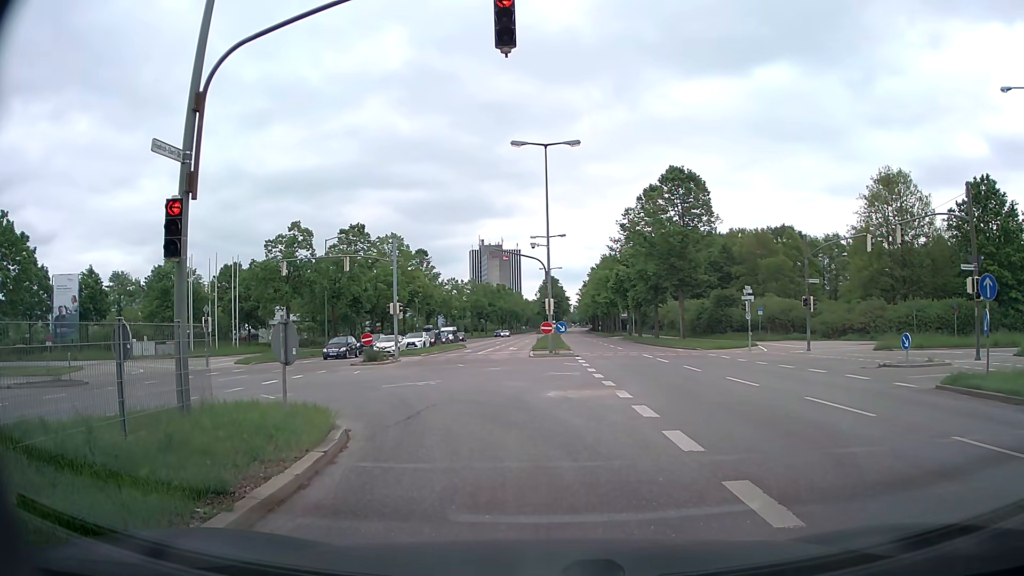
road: primary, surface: asphalt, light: Day
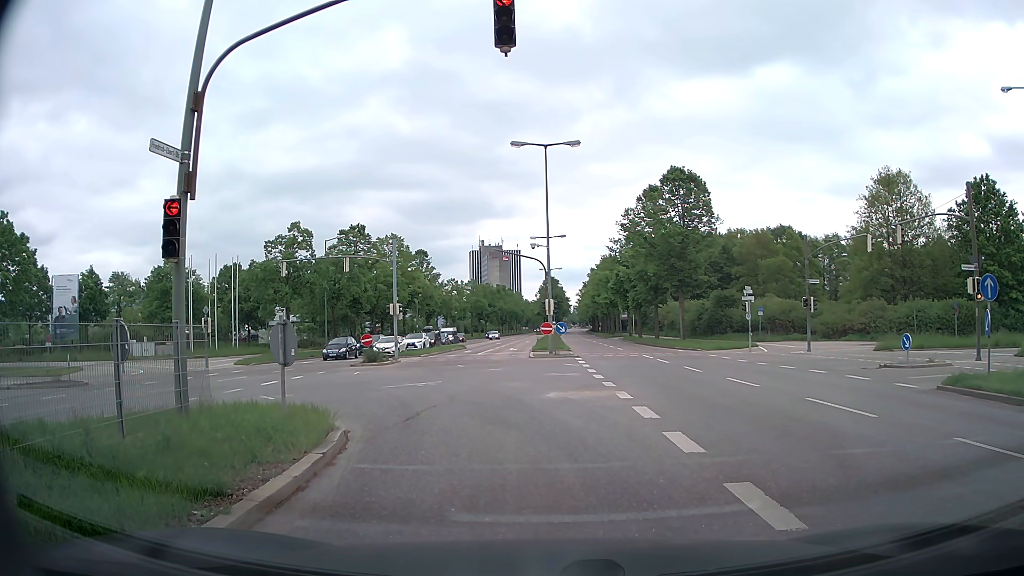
(0.0, +0.1) m; 0°
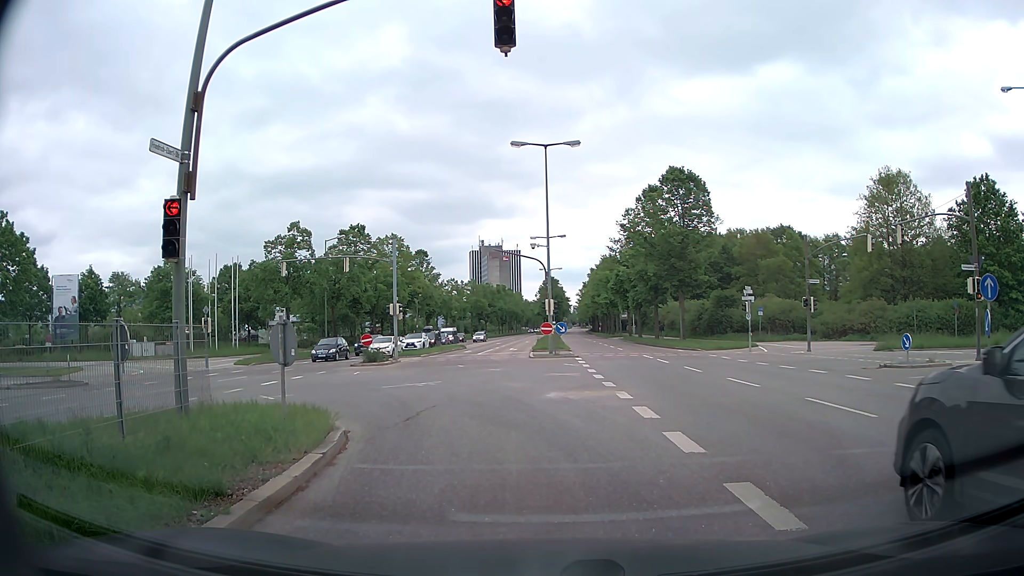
(0.0, 0.0) m; 0°
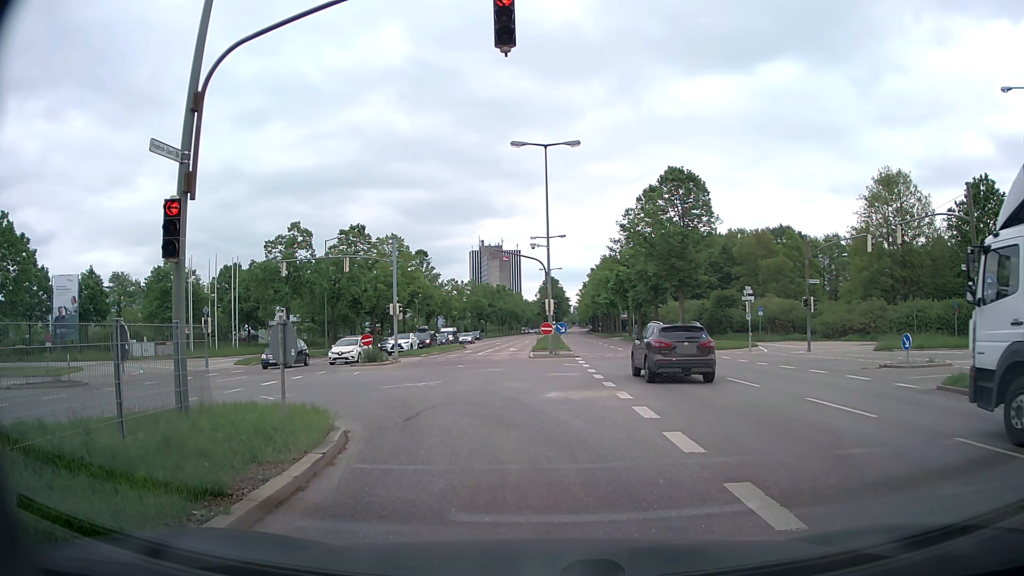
(0.0, 0.0) m; 0°
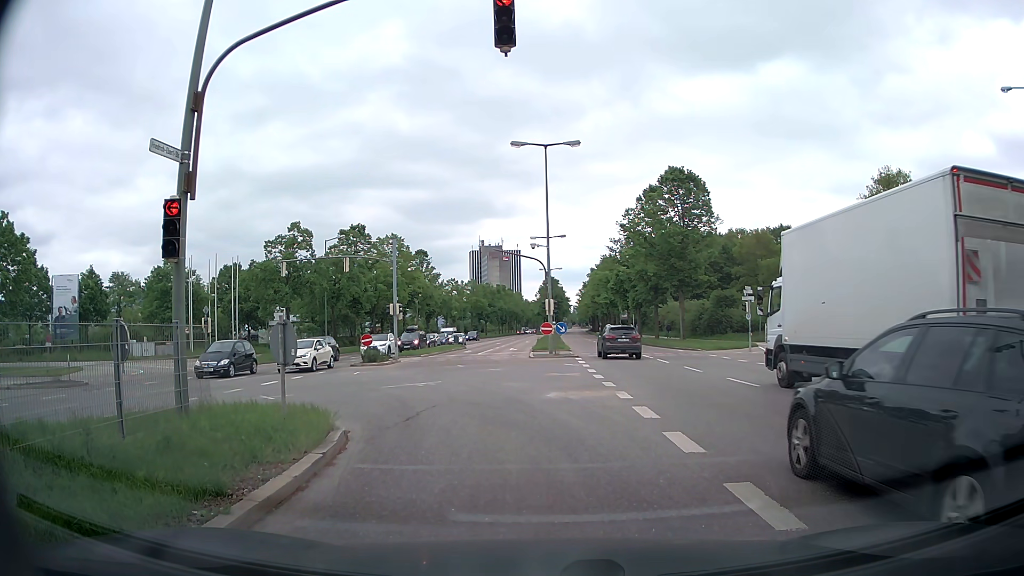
(0.0, 0.0) m; 0°
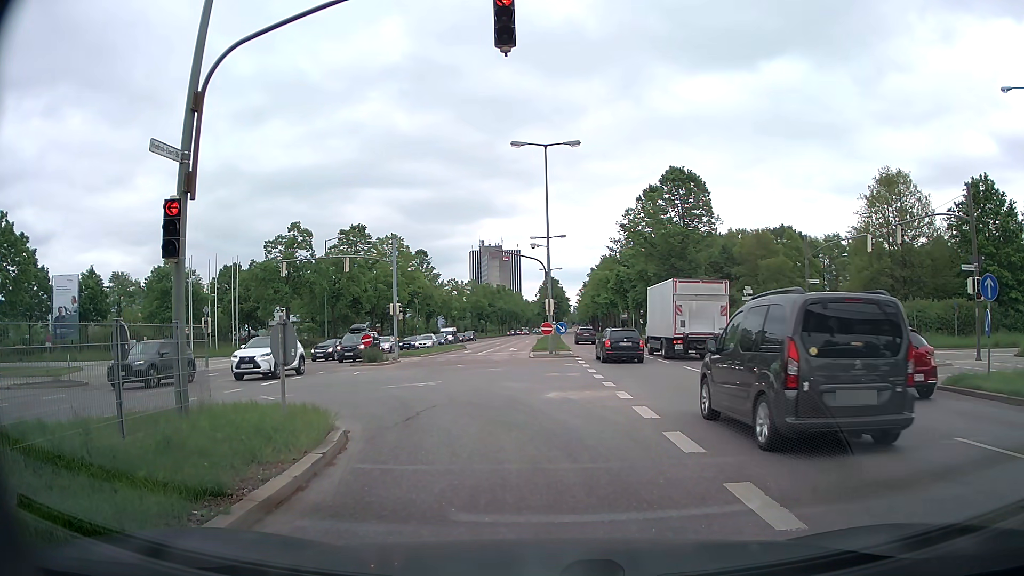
(0.0, 0.0) m; 0°
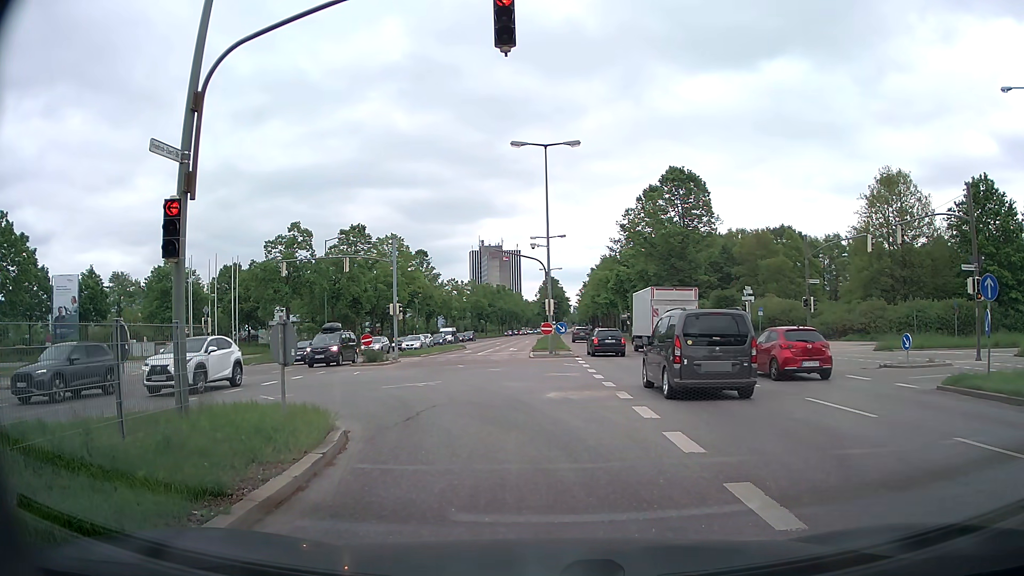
(0.0, 0.0) m; 0°
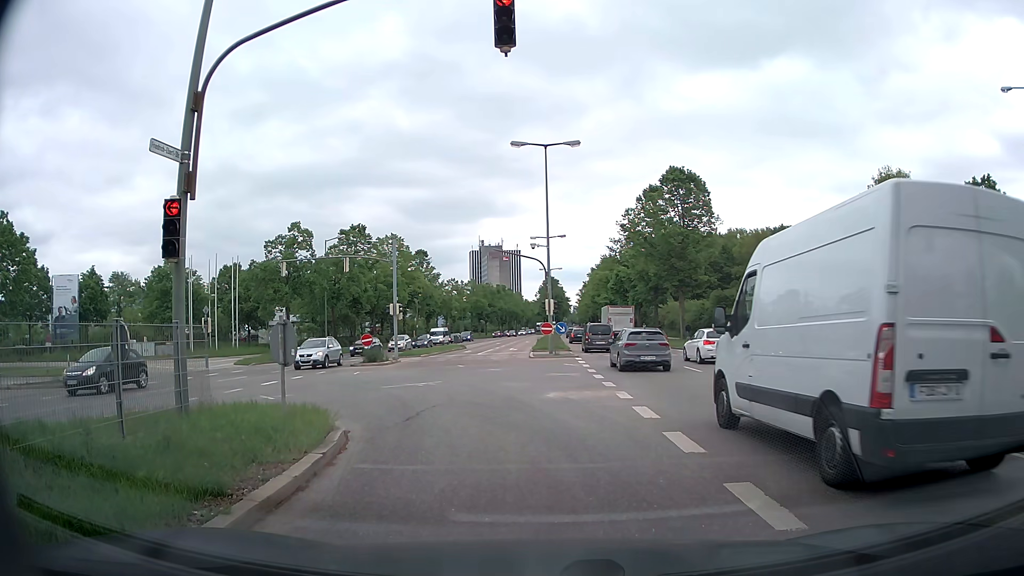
(0.0, 0.0) m; 0°
